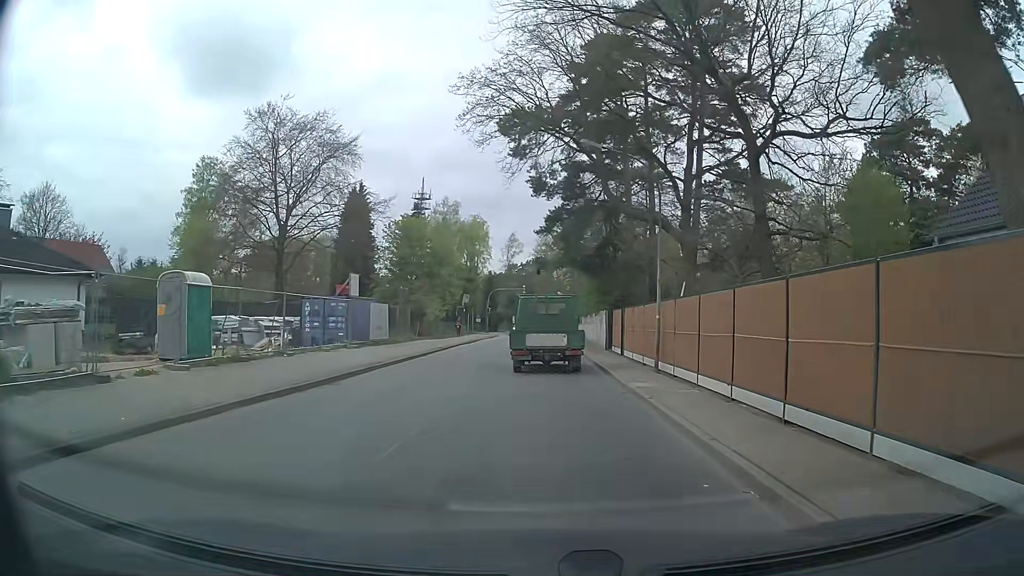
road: tertiary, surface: asphalt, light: Day
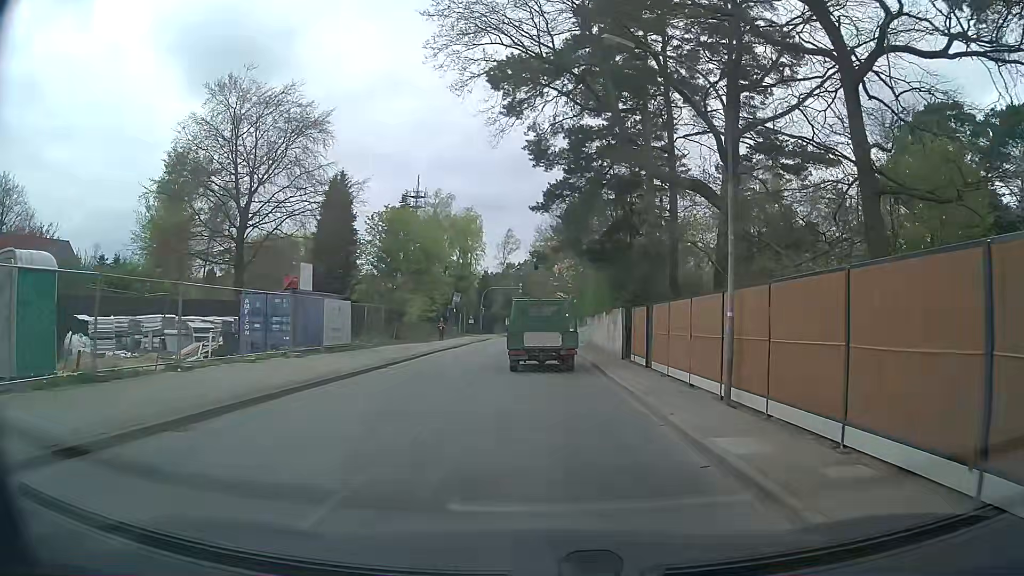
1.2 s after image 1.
(-0.1, +6.9) m; 0°
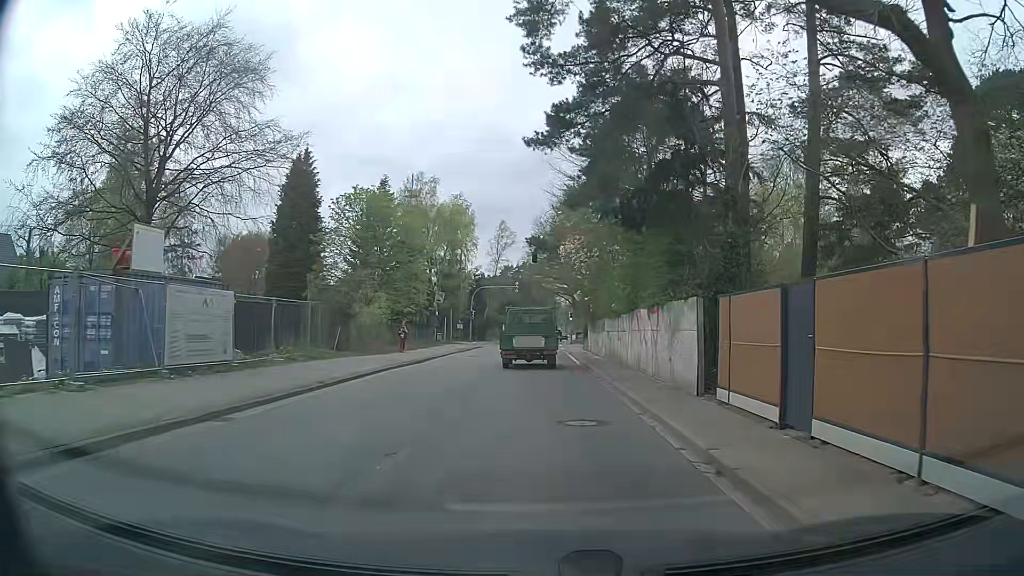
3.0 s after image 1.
(-0.1, +11.8) m; 0°
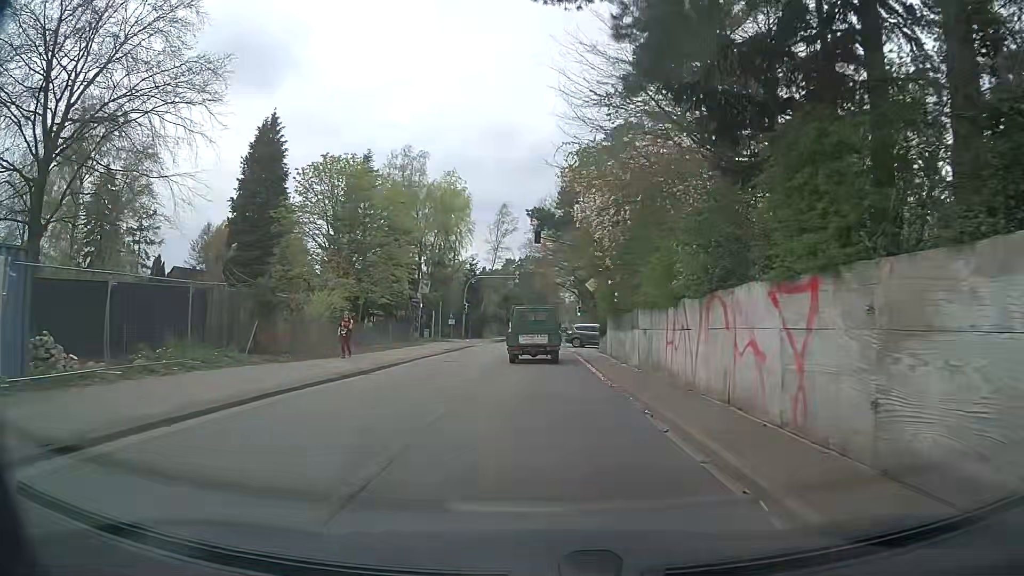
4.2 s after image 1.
(-0.1, +9.3) m; +1°
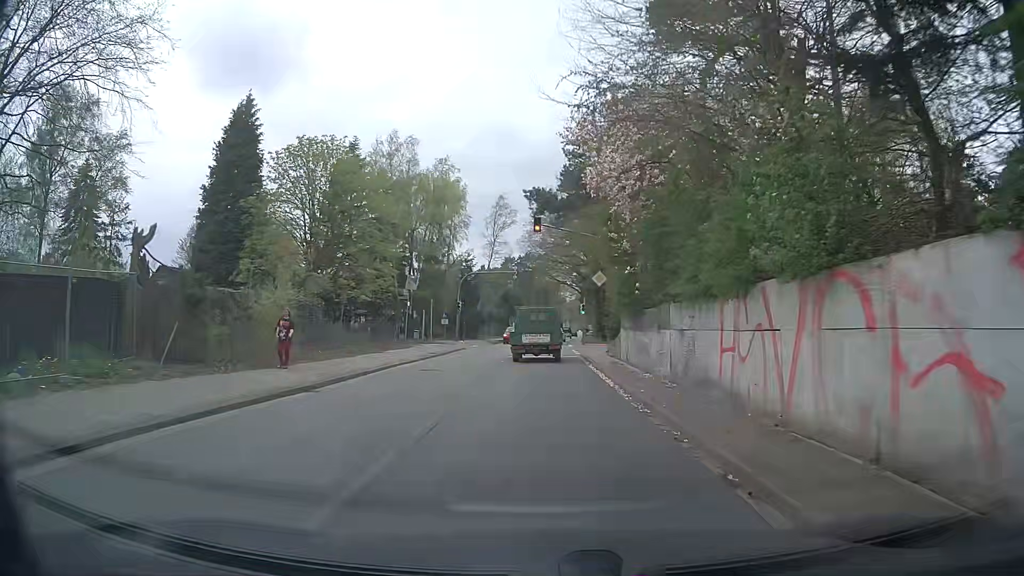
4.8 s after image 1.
(-0.1, +4.9) m; -2°
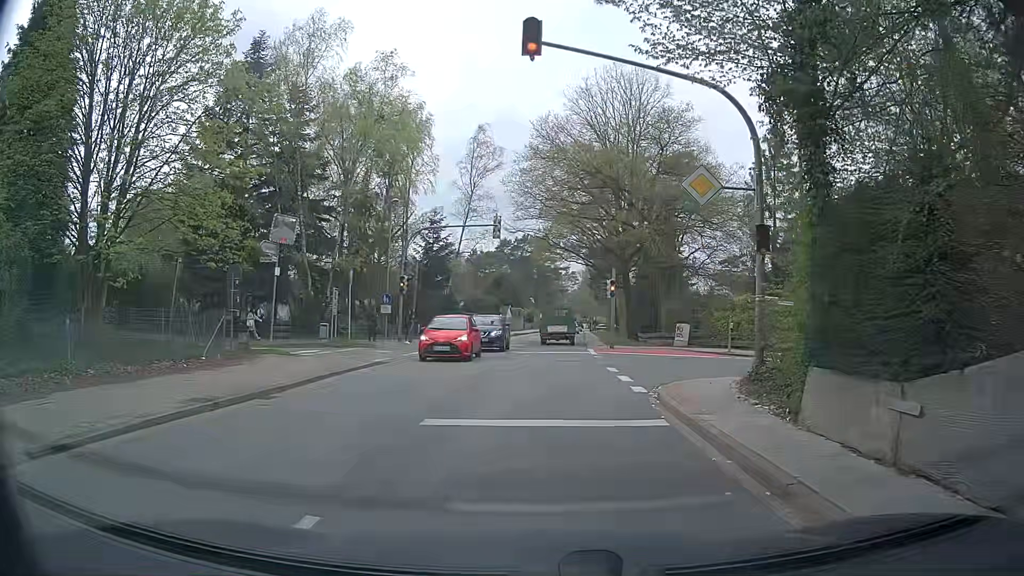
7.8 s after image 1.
(0.0, +21.8) m; -1°
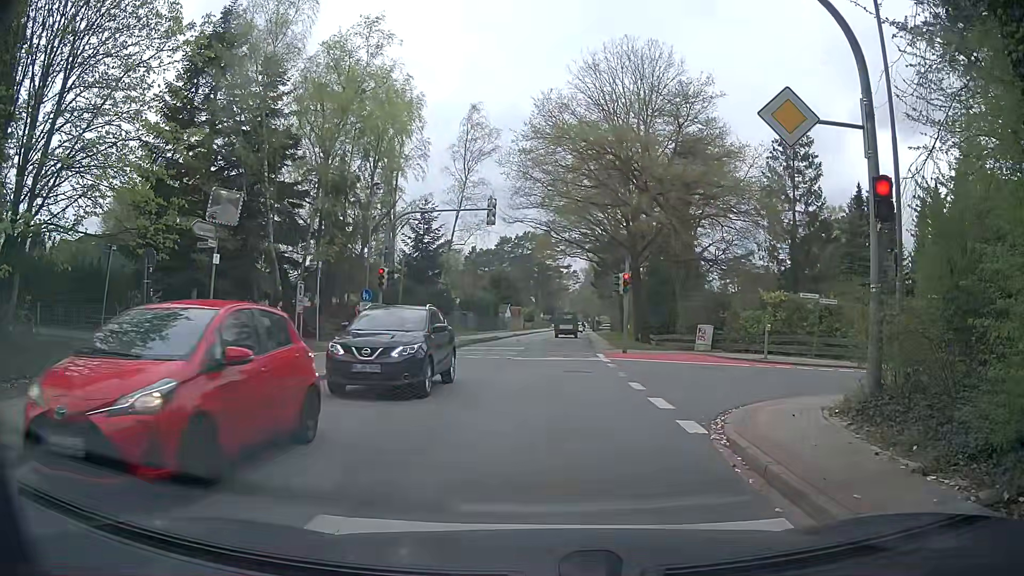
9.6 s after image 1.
(+0.1, +4.2) m; +1°
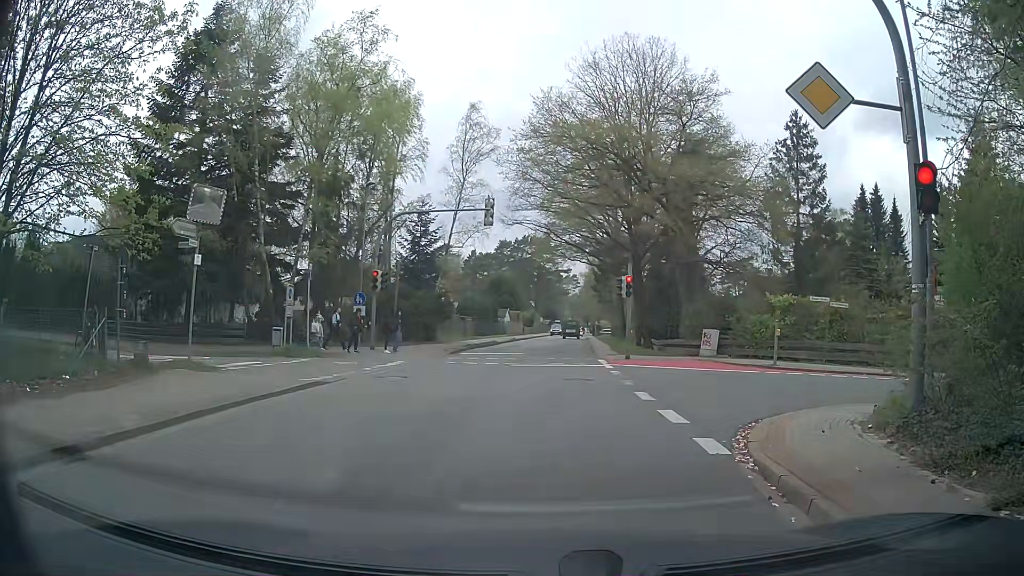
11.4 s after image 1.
(0.0, +1.0) m; 0°
